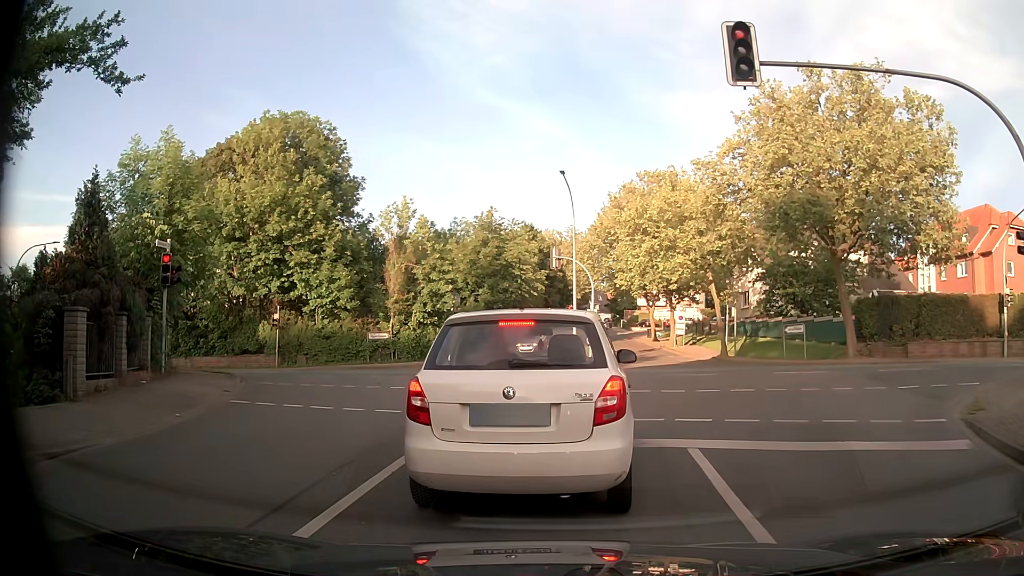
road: residential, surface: asphalt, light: Day
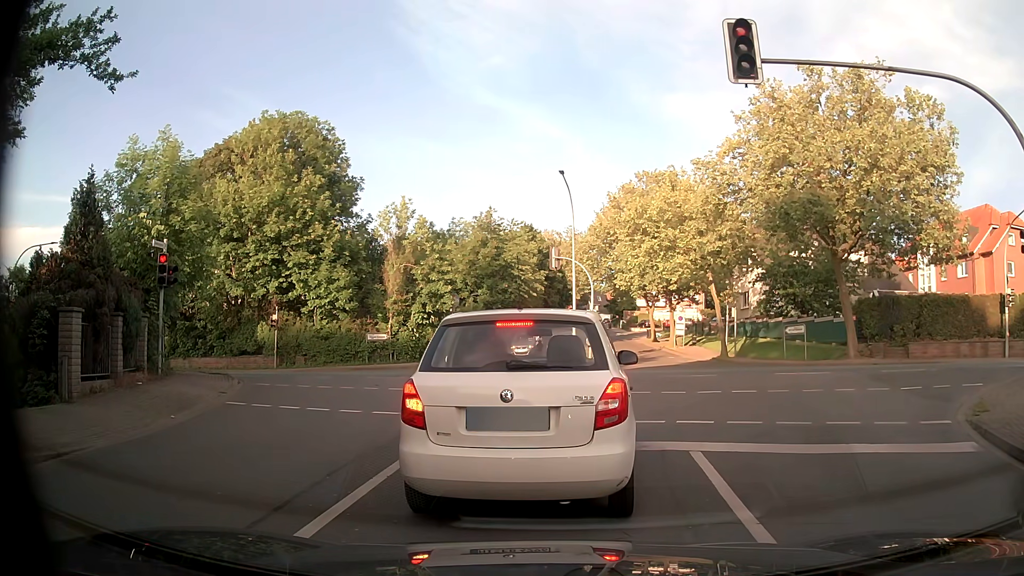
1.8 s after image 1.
(0.0, +0.2) m; 0°
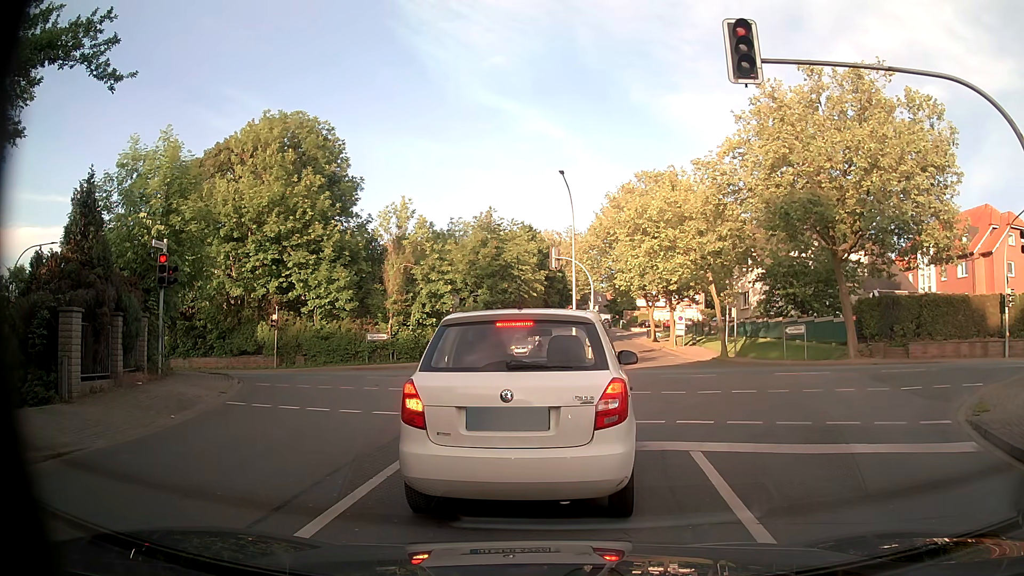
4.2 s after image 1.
(0.0, 0.0) m; 0°
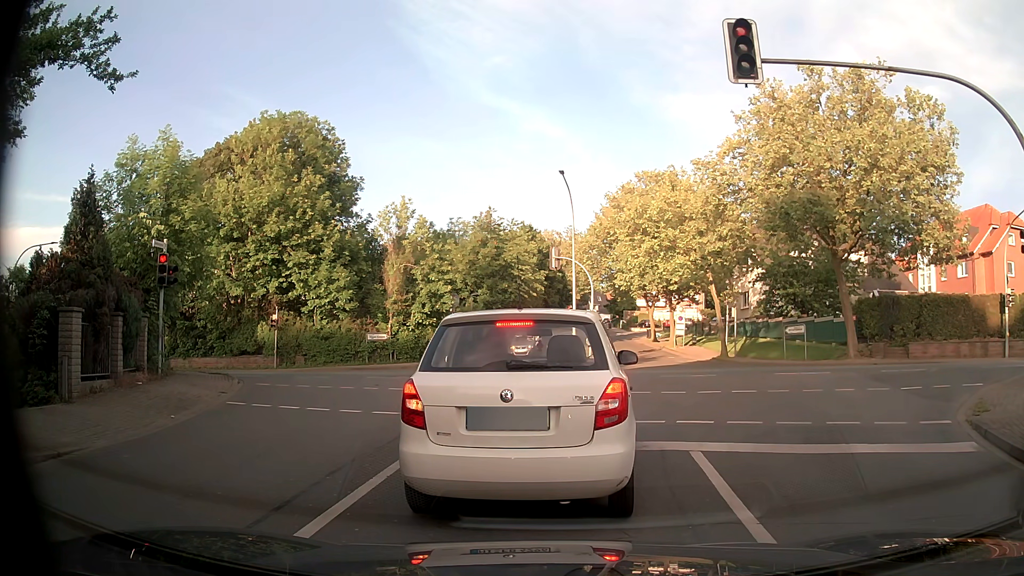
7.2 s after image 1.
(0.0, 0.0) m; 0°
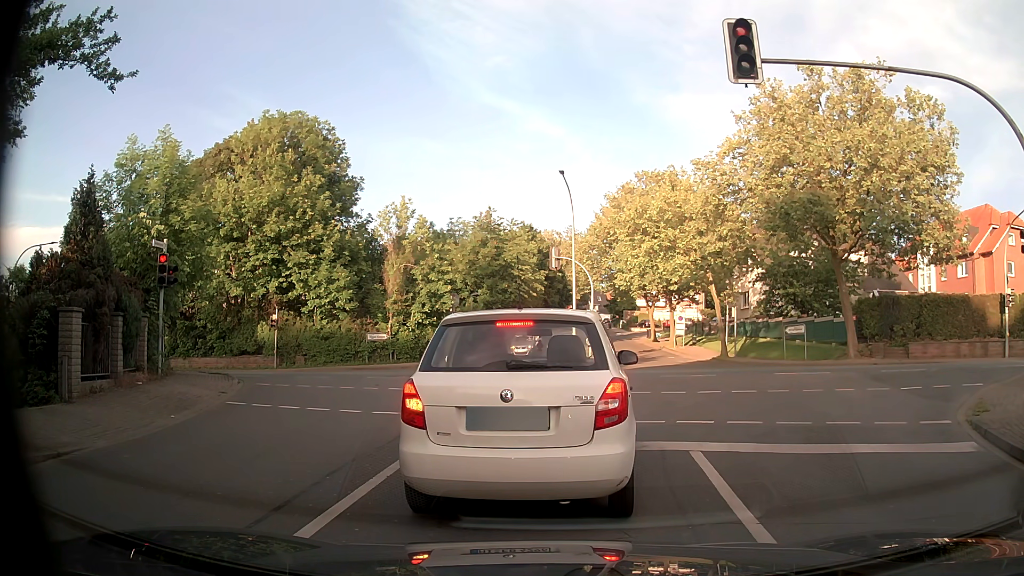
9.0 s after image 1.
(0.0, 0.0) m; 0°
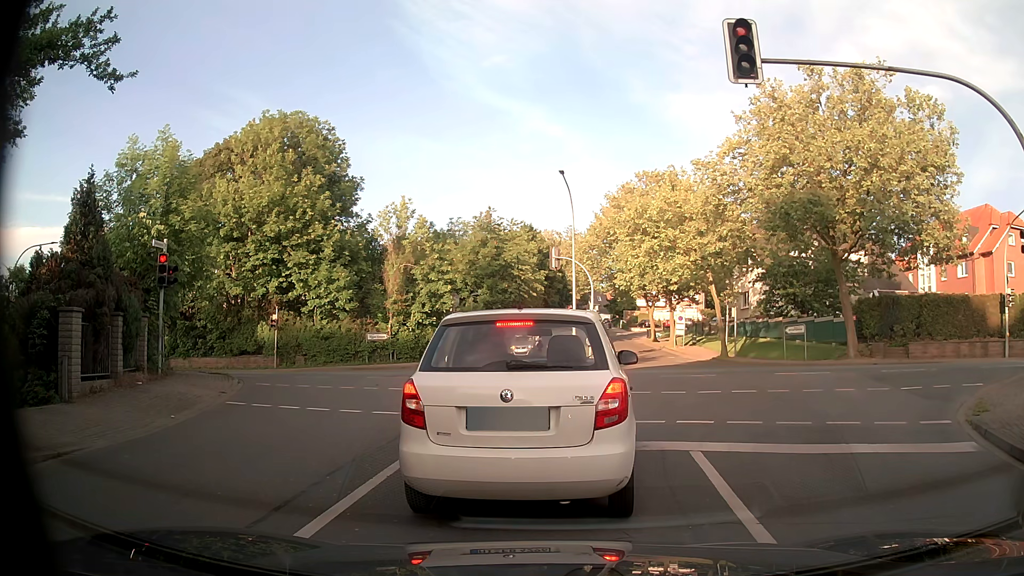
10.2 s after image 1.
(0.0, 0.0) m; 0°
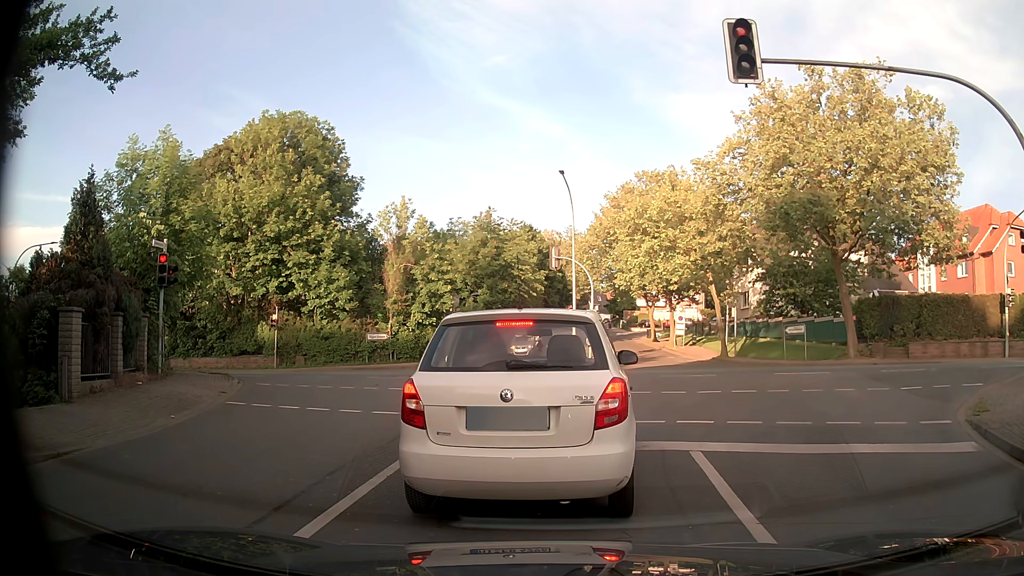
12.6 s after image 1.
(0.0, 0.0) m; 0°
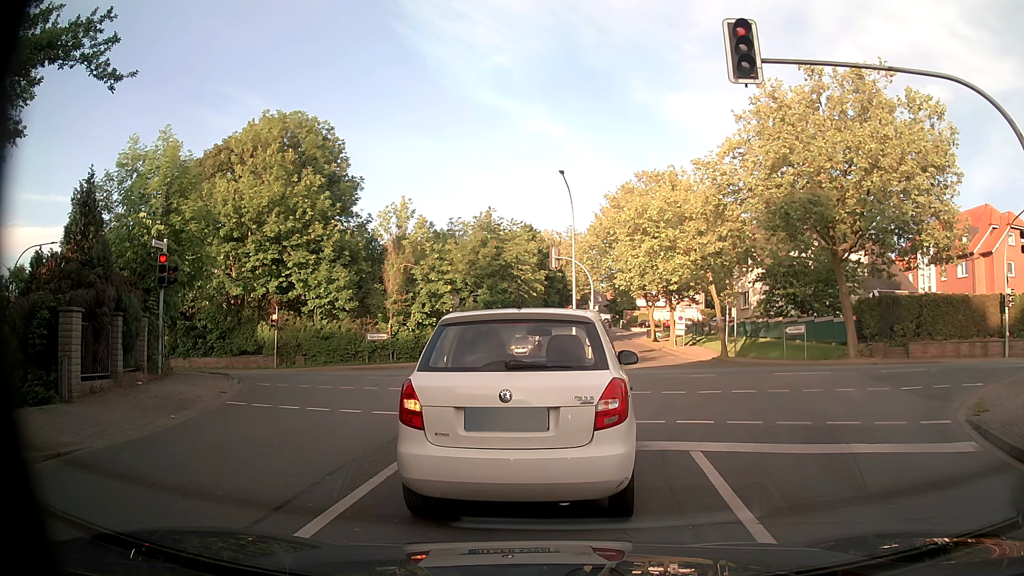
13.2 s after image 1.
(0.0, 0.0) m; 0°
